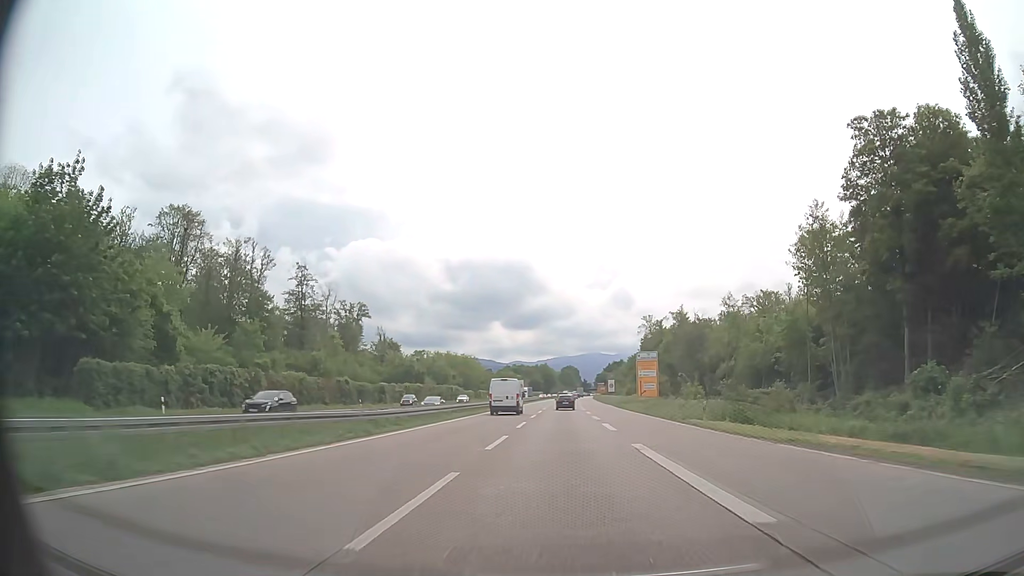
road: trunk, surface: asphalt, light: Day
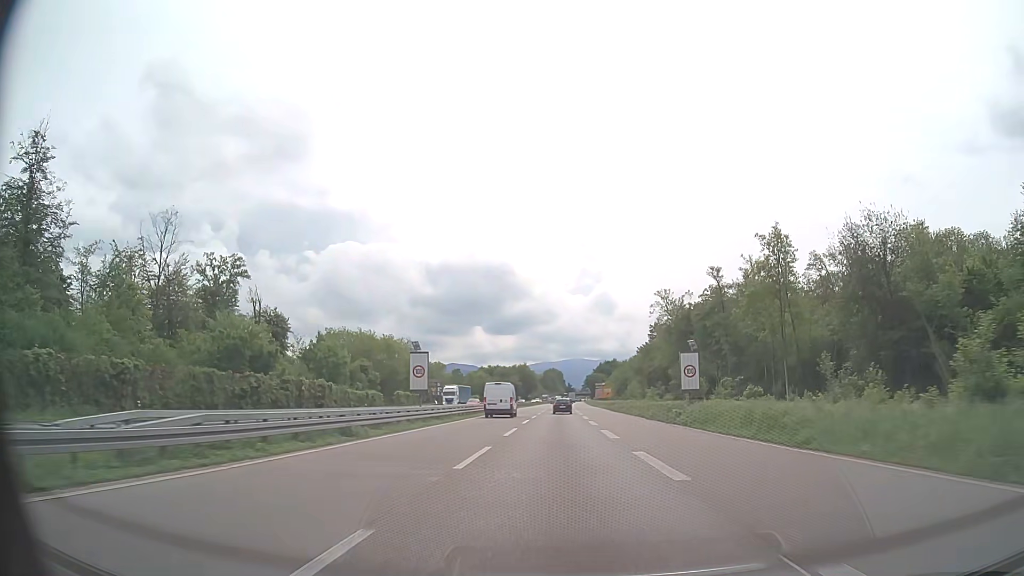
(+0.9, +76.0) m; +1°
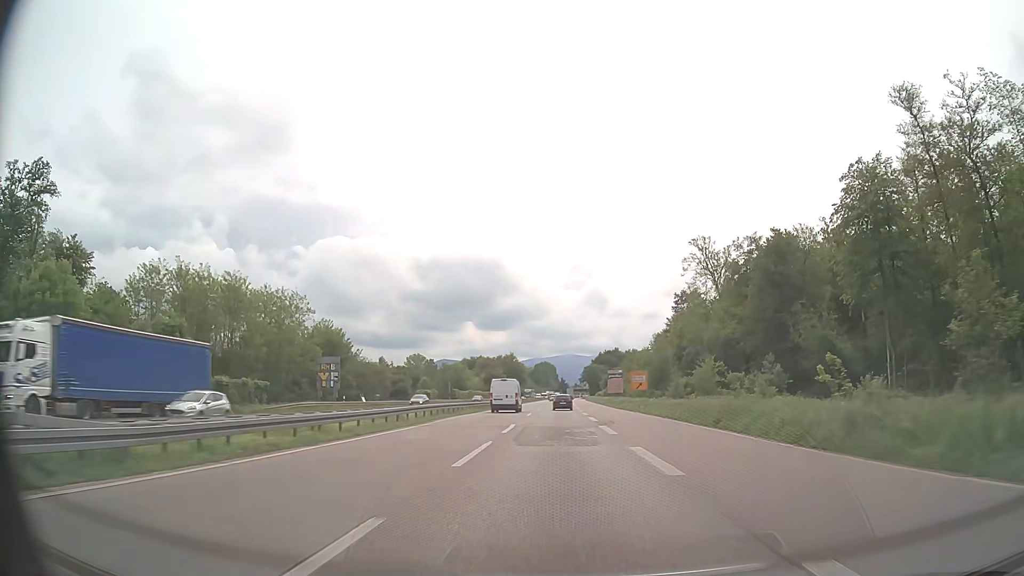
(+0.5, +59.9) m; +1°
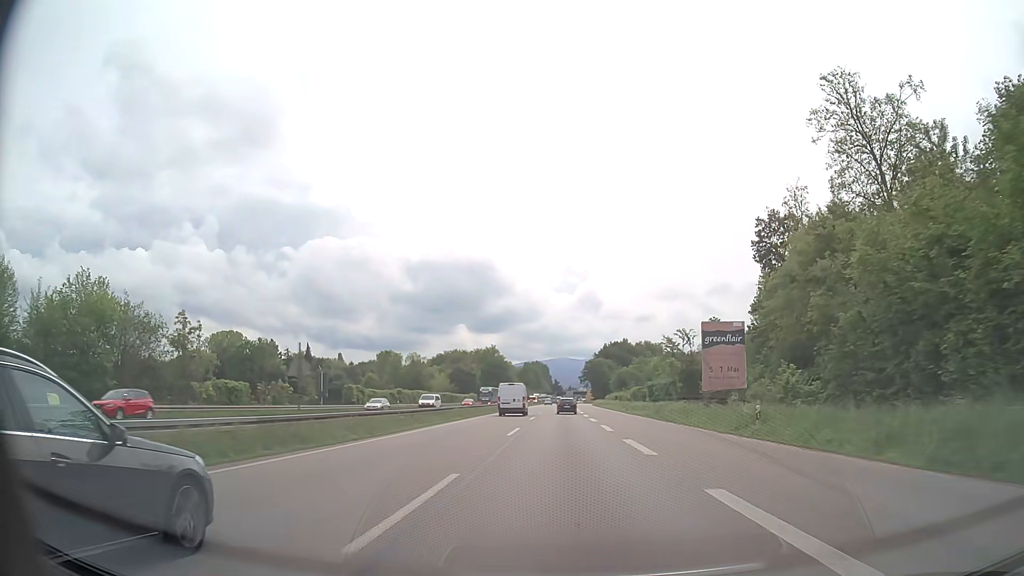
(+0.4, +74.2) m; 0°
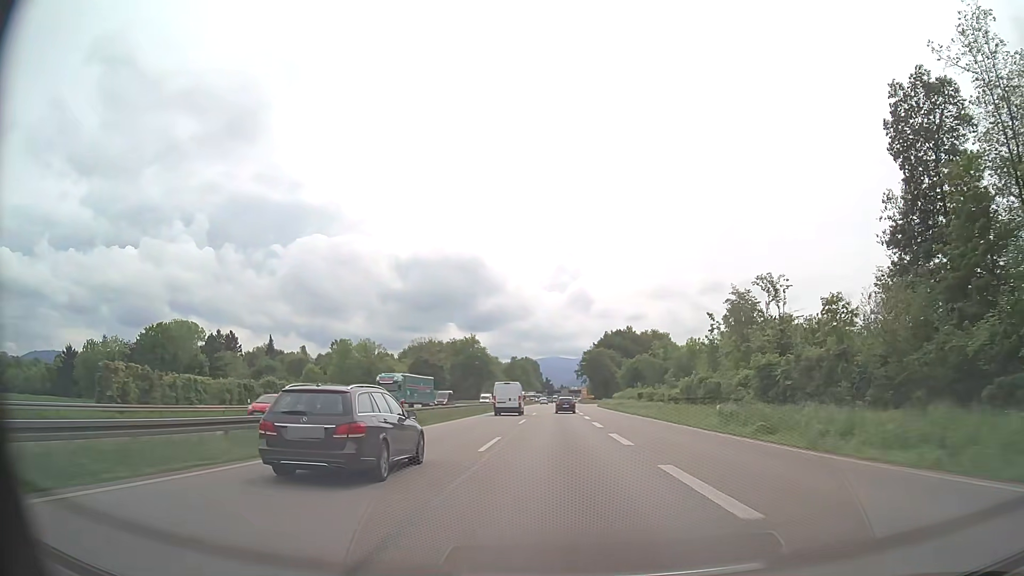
(+0.4, +44.6) m; +1°
(0, +10) (0, +20) (0, +30) (0, +40) (0, +50) (0, +60) (0, +70) (0, +80) (+1, +90) (+1, +100) m
